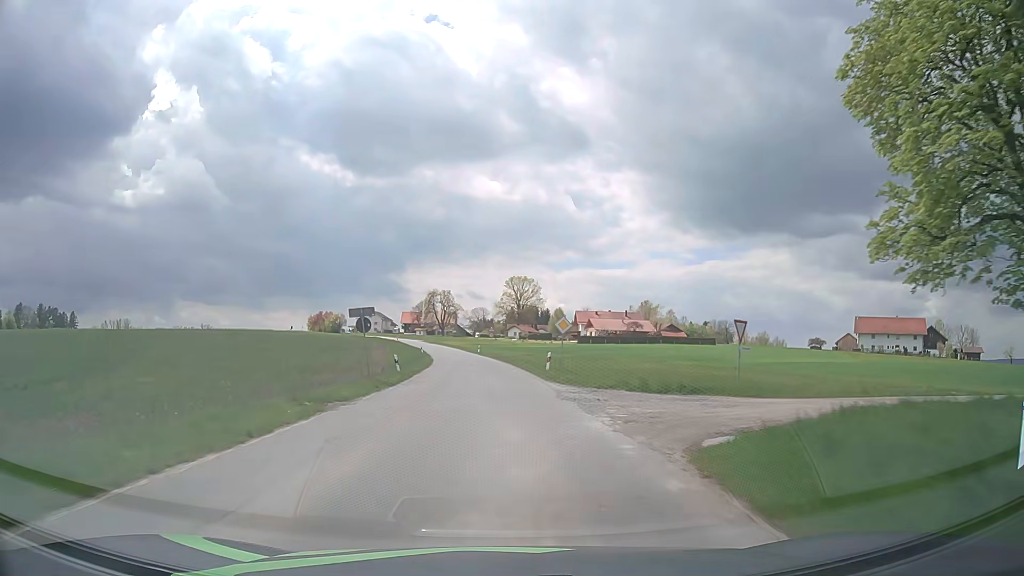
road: tertiary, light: Day
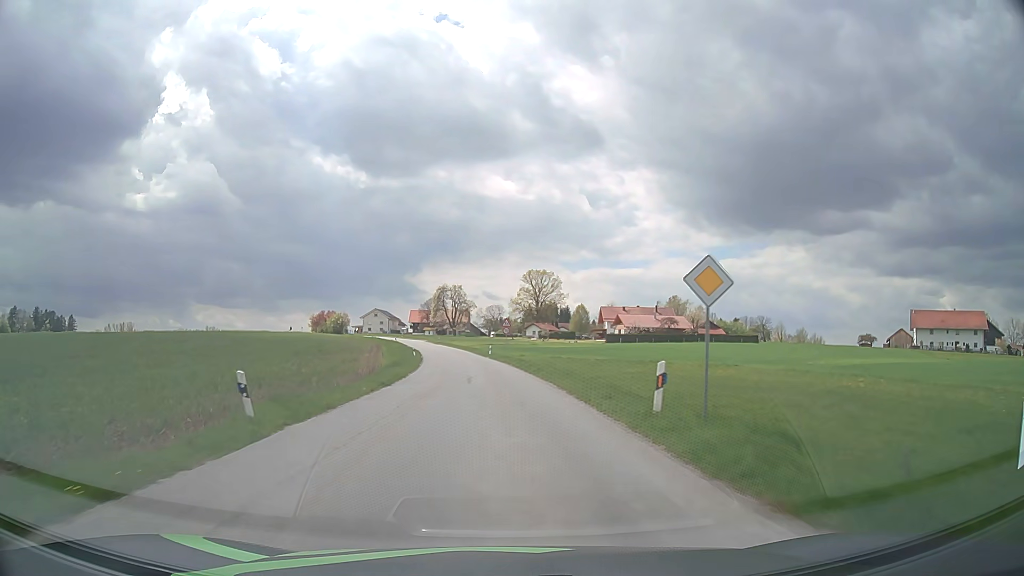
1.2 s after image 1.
(-0.3, +20.4) m; -2°
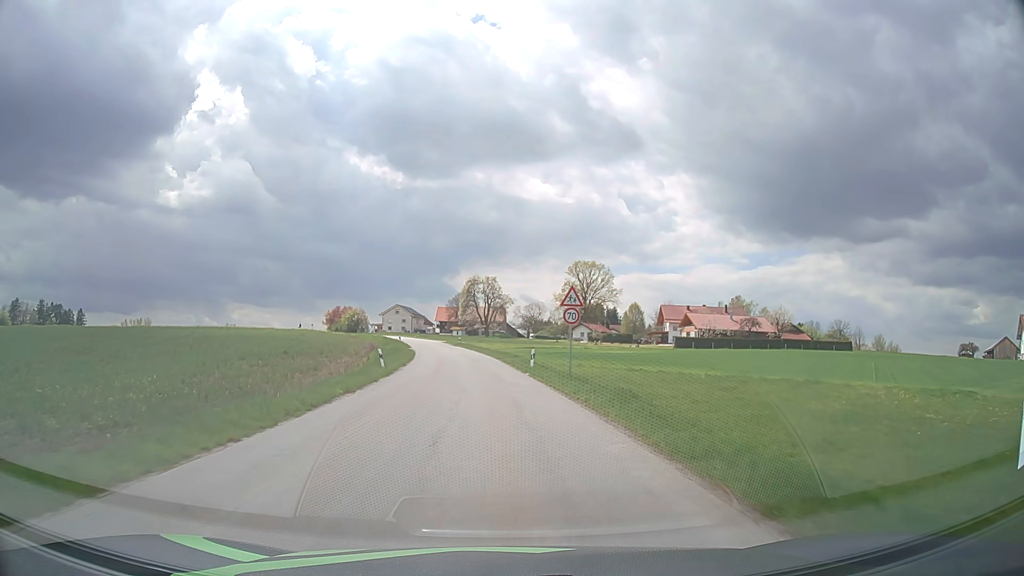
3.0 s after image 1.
(-0.8, +30.4) m; -3°
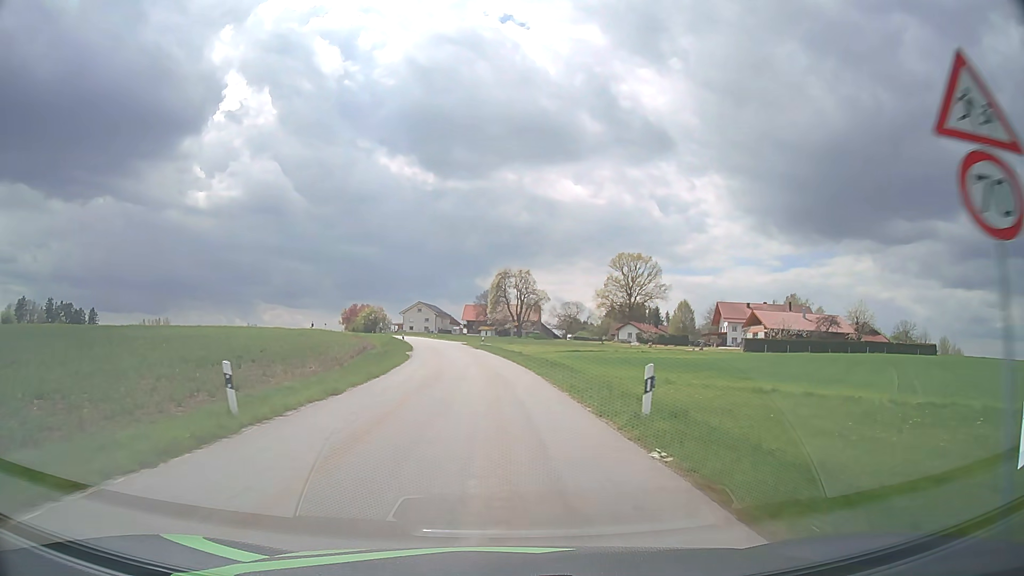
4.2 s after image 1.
(-0.5, +20.1) m; -3°
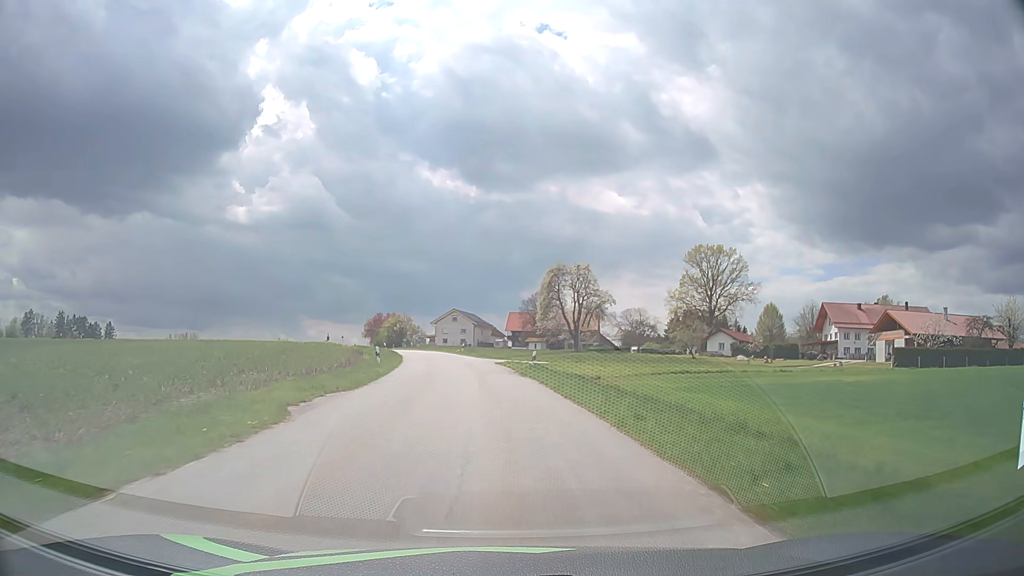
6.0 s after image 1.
(-1.1, +29.6) m; -4°
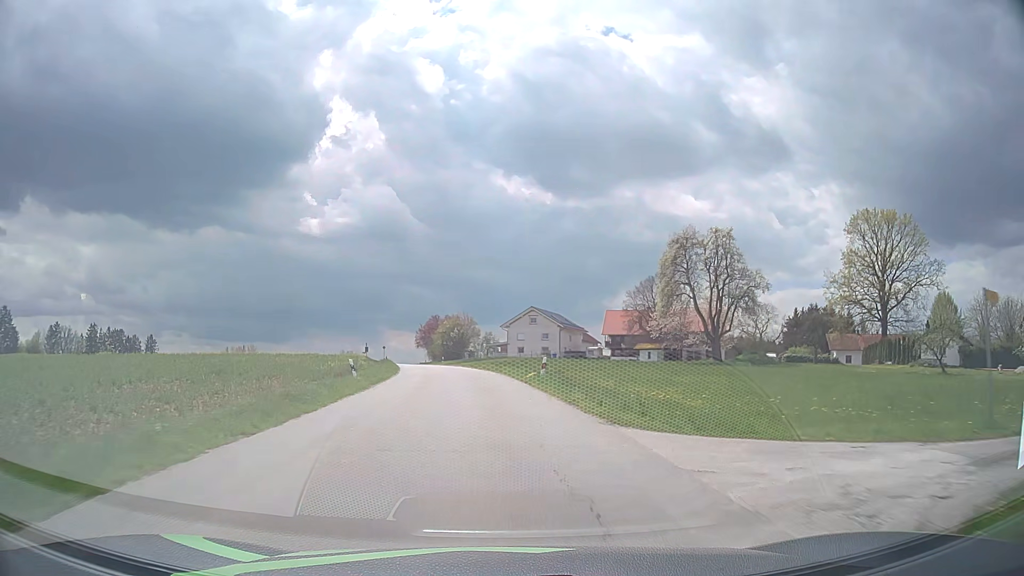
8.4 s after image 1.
(-2.3, +38.2) m; -7°
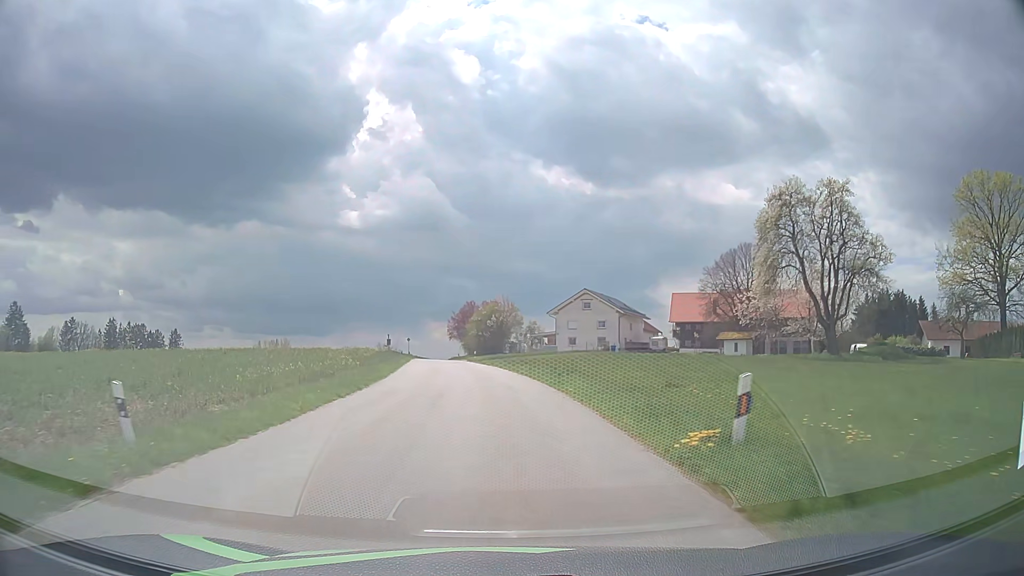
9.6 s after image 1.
(-0.6, +18.5) m; -4°
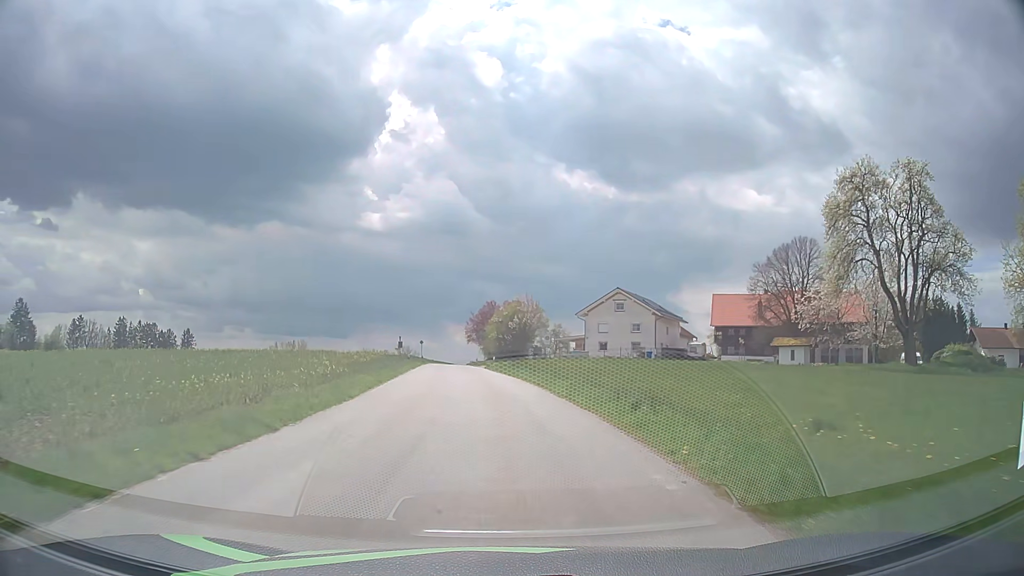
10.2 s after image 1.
(-0.2, +9.2) m; -2°
(0, +10) (0, +20) (-1, +30) (-2, +40) (-3, +50) (-3, +60) (-4, +70) (-5, +80) (-6, +90) (-7, +100) m
